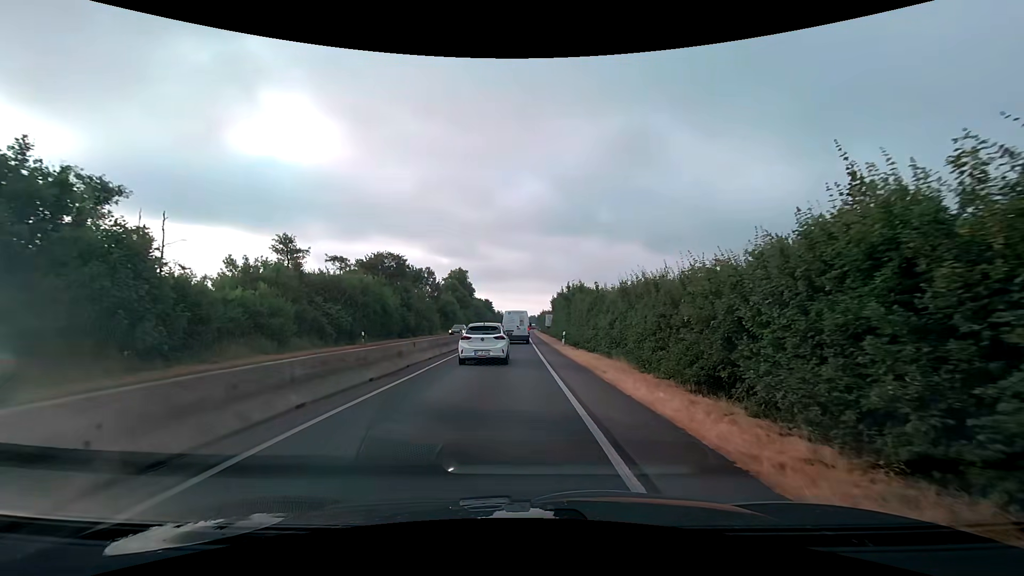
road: trunk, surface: asphalt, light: Day
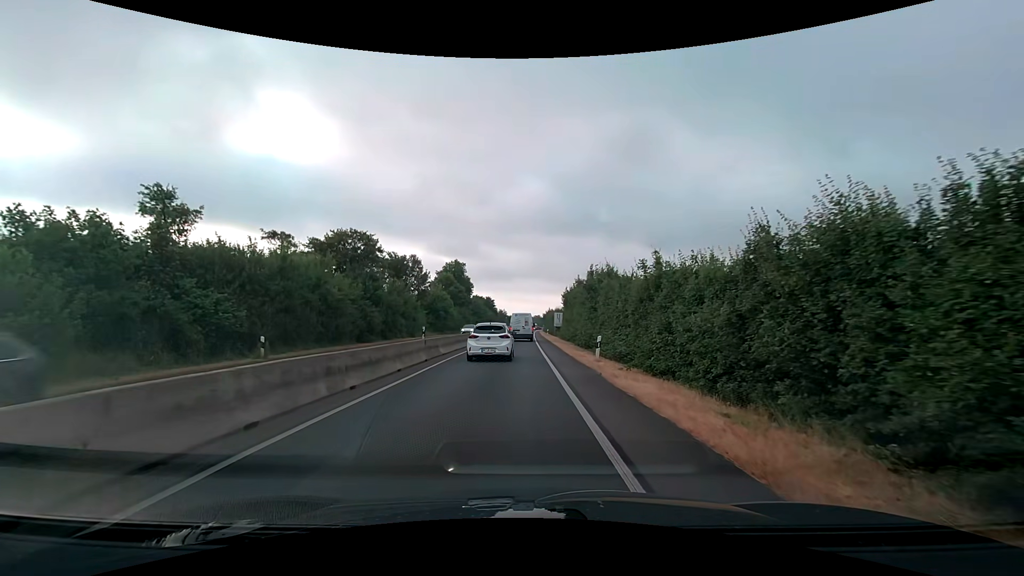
(0.0, +13.7) m; -1°
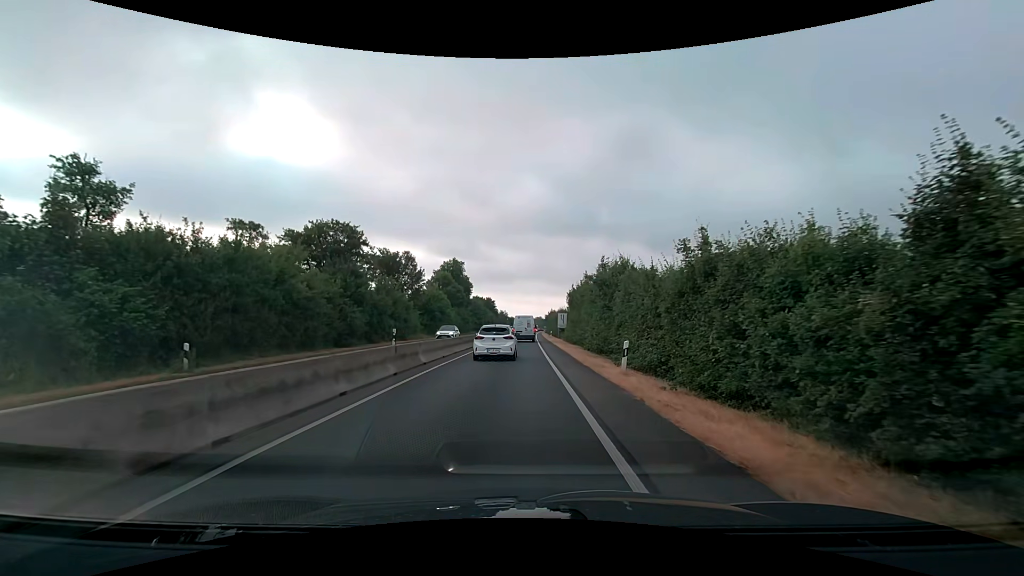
(0.0, +4.8) m; 0°
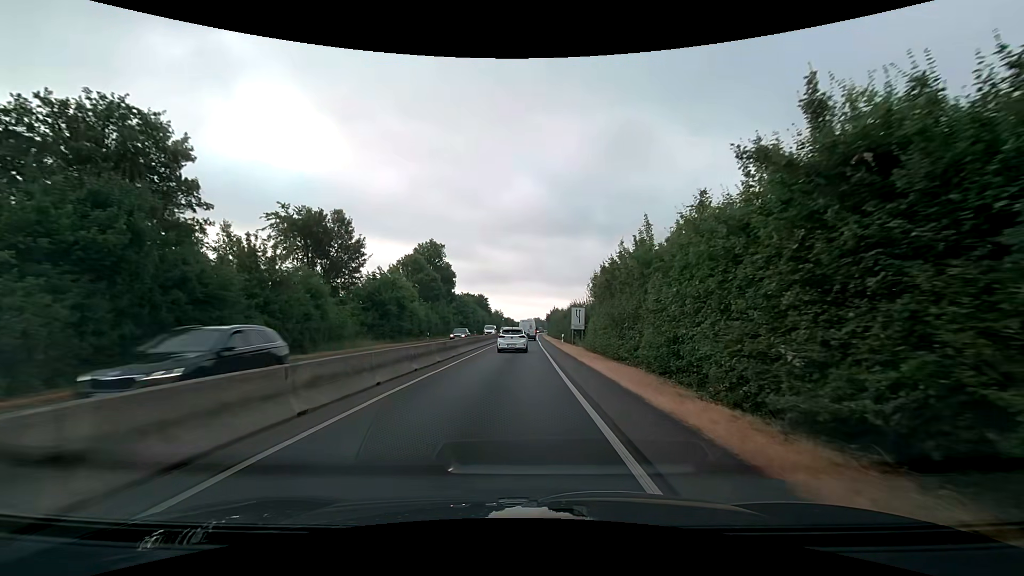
(-0.1, +22.6) m; 0°
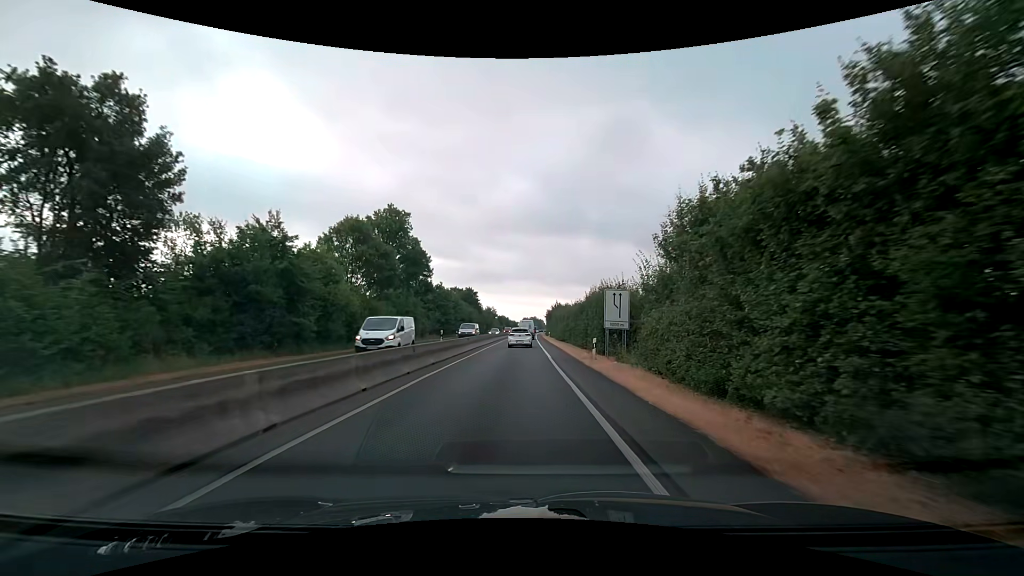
(+0.1, +21.5) m; 0°
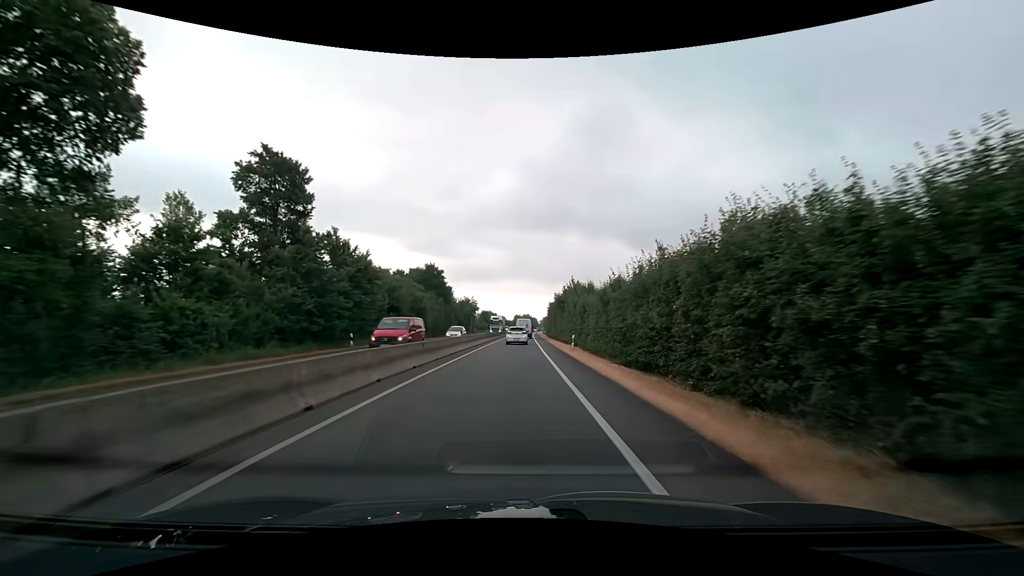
(+0.6, +43.3) m; +1°
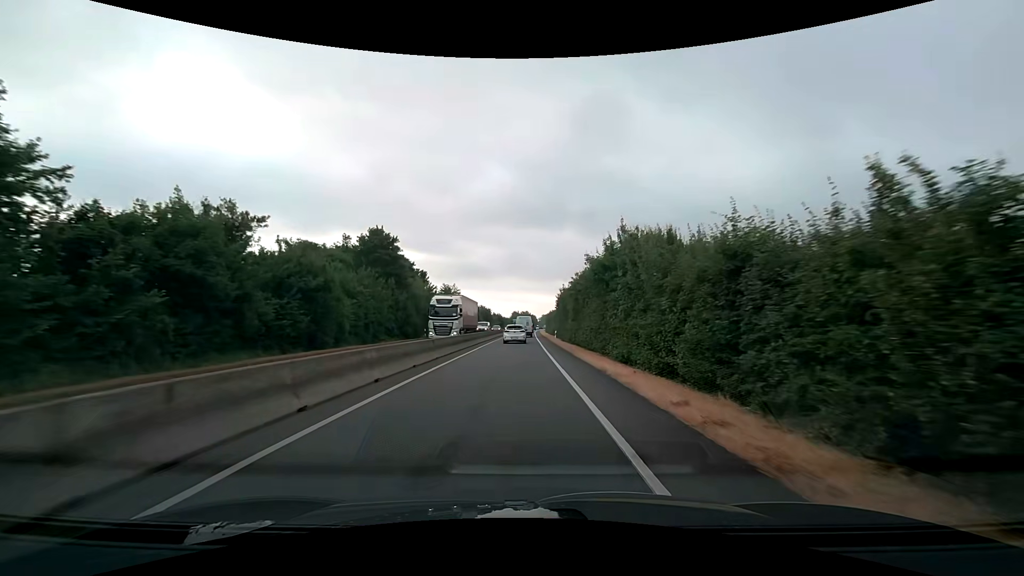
(+0.1, +28.4) m; 0°
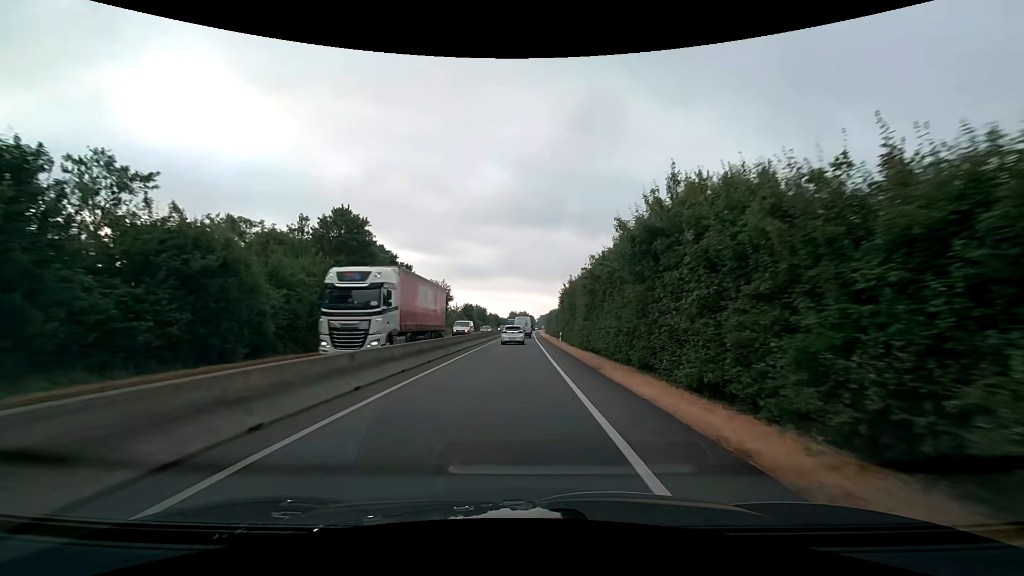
(0.0, +9.3) m; +1°
(0, +10) (0, +20) (0, +30) (0, +40) (0, +50) (0, +60) (0, +70) (0, +80) (0, +90) (0, +100) m
